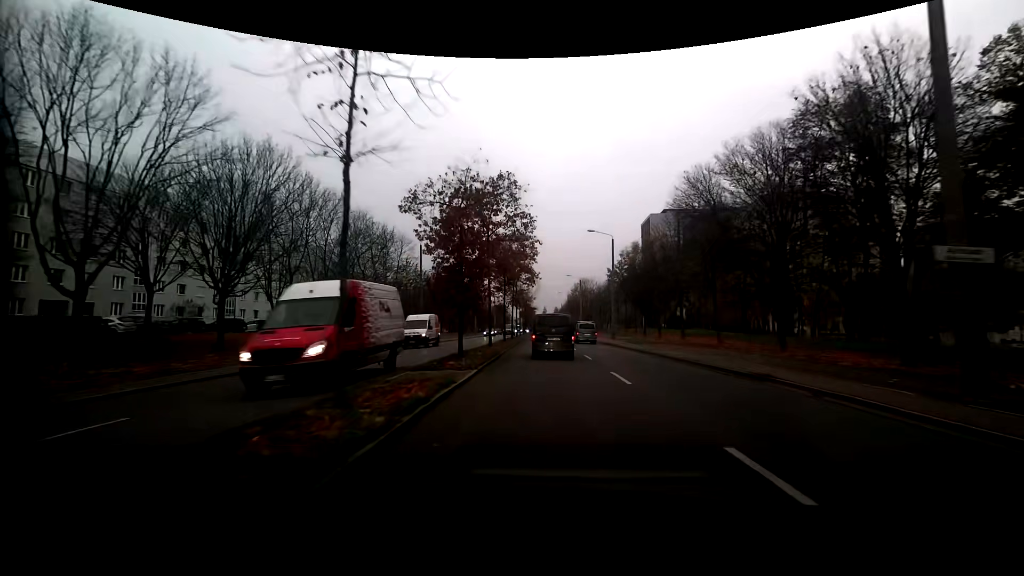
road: secondary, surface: asphalt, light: Day
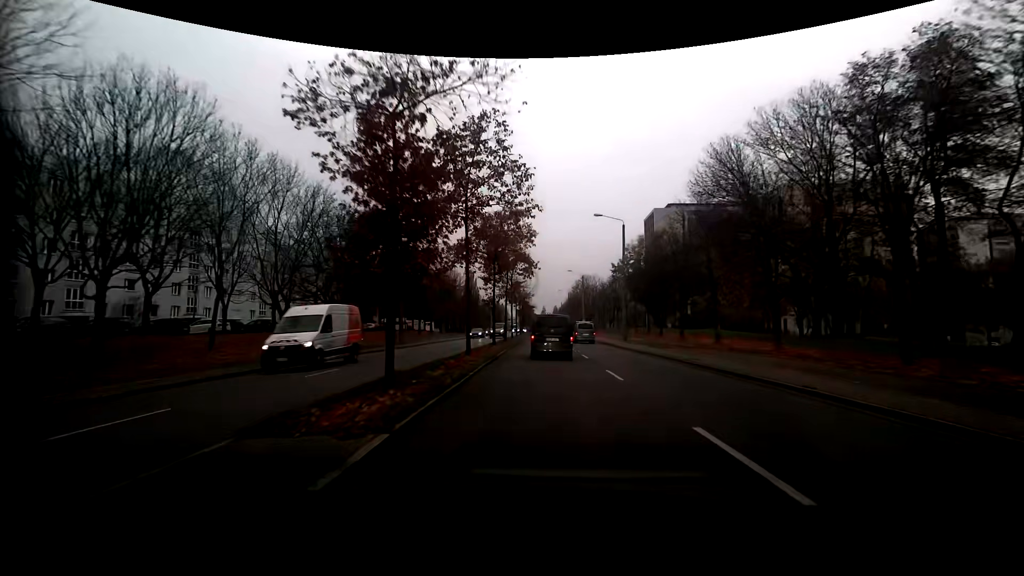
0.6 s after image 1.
(0.0, +8.0) m; +1°
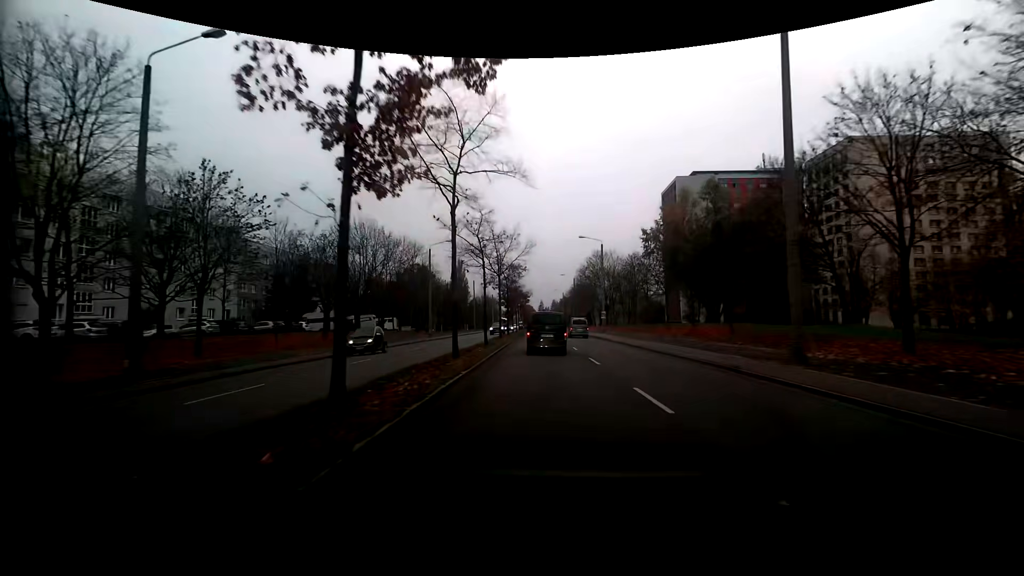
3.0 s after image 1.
(+0.1, +32.5) m; 0°
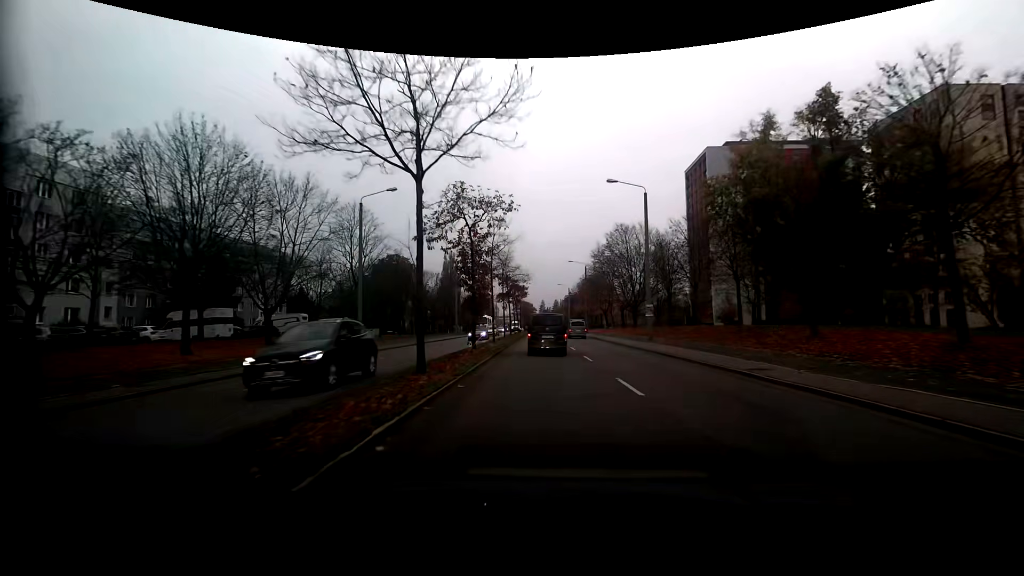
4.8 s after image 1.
(+0.1, +25.2) m; 0°
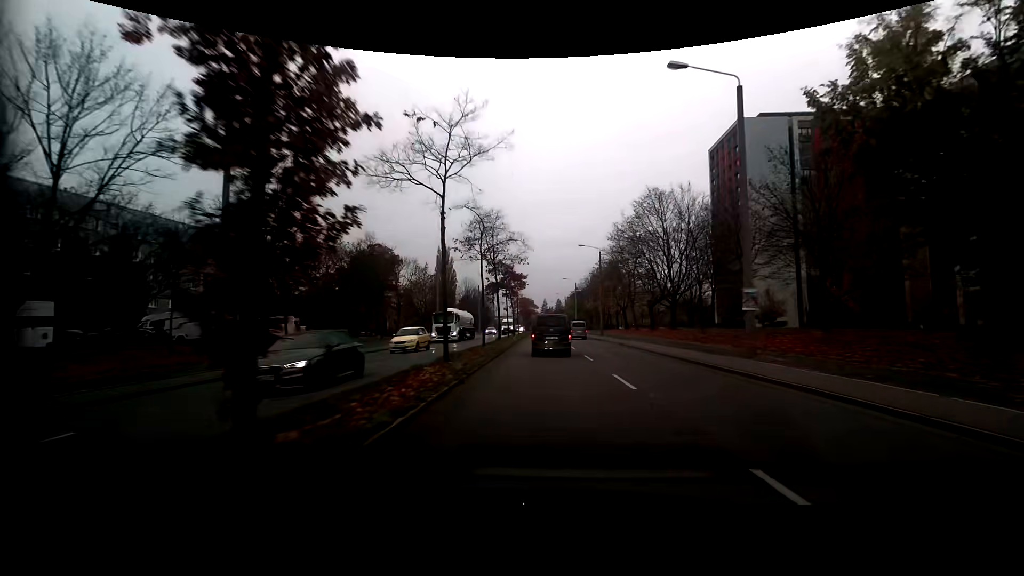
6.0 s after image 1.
(-0.1, +17.1) m; 0°
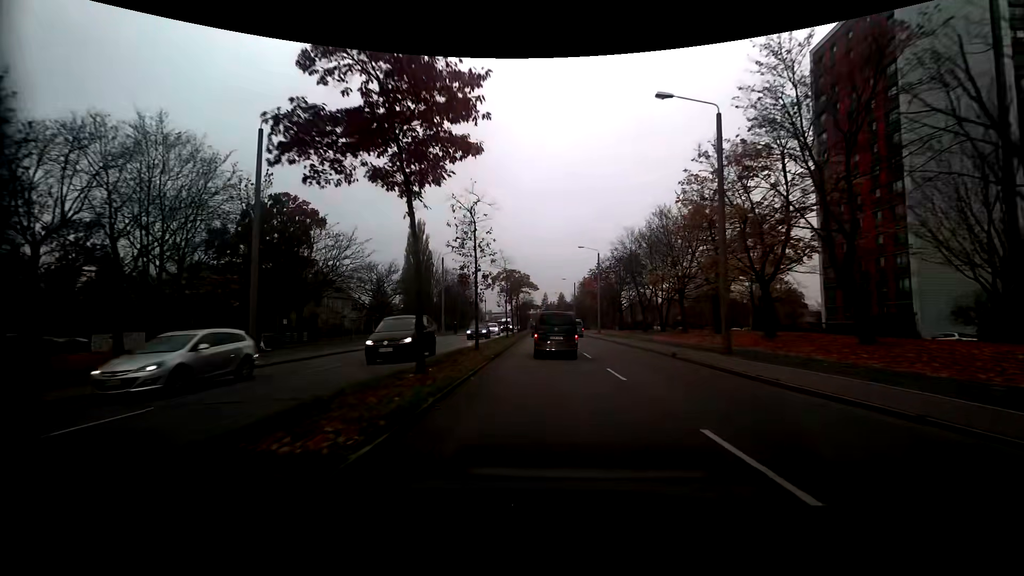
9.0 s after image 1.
(0.0, +43.7) m; 0°
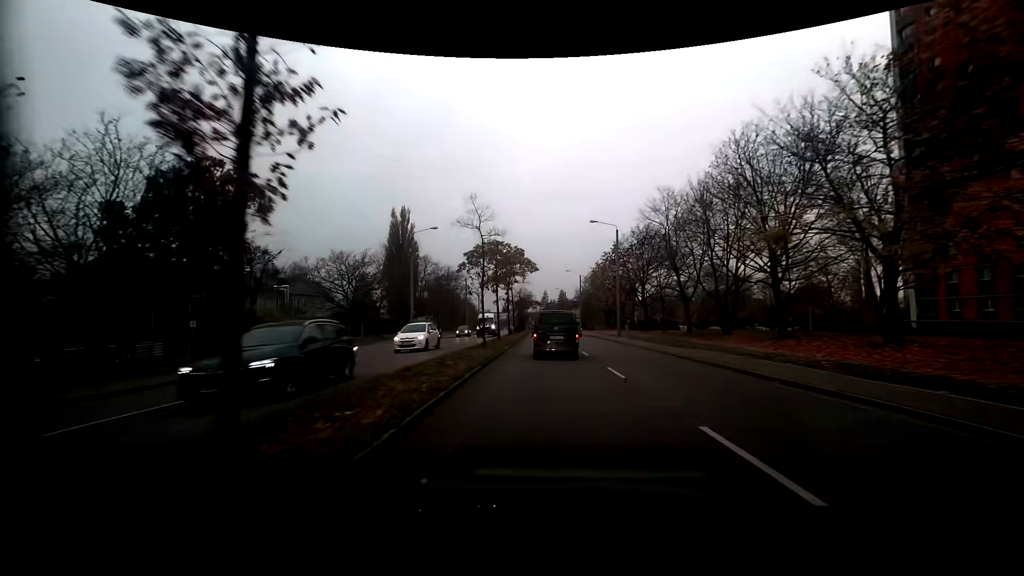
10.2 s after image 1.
(+0.1, +17.2) m; 0°
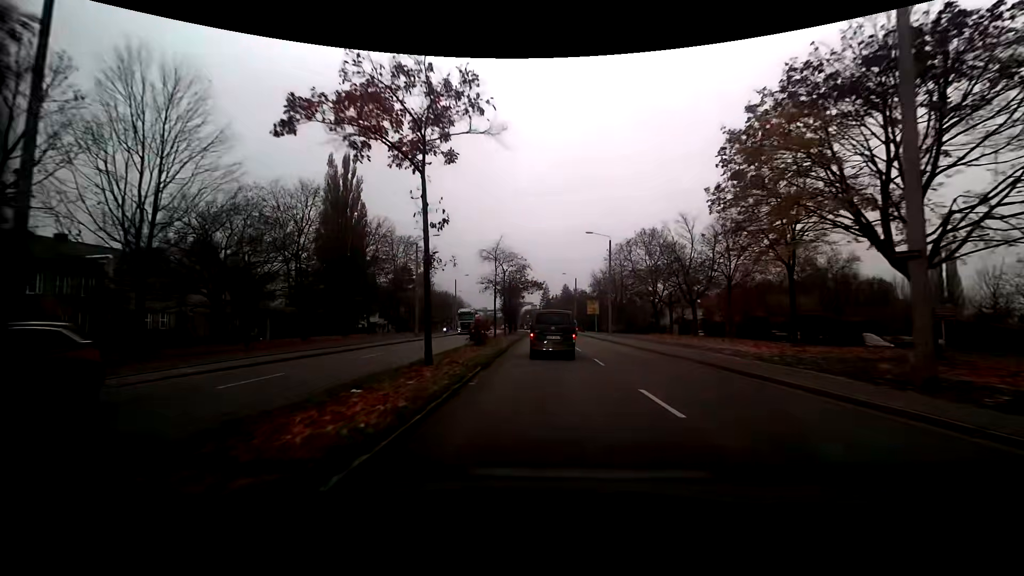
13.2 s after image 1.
(0.0, +41.2) m; 0°
(0, +10) (0, +20) (0, +30) (0, +40) (0, +50) (0, +60) (0, +70) (0, +80) (0, +90) (0, +100) m
